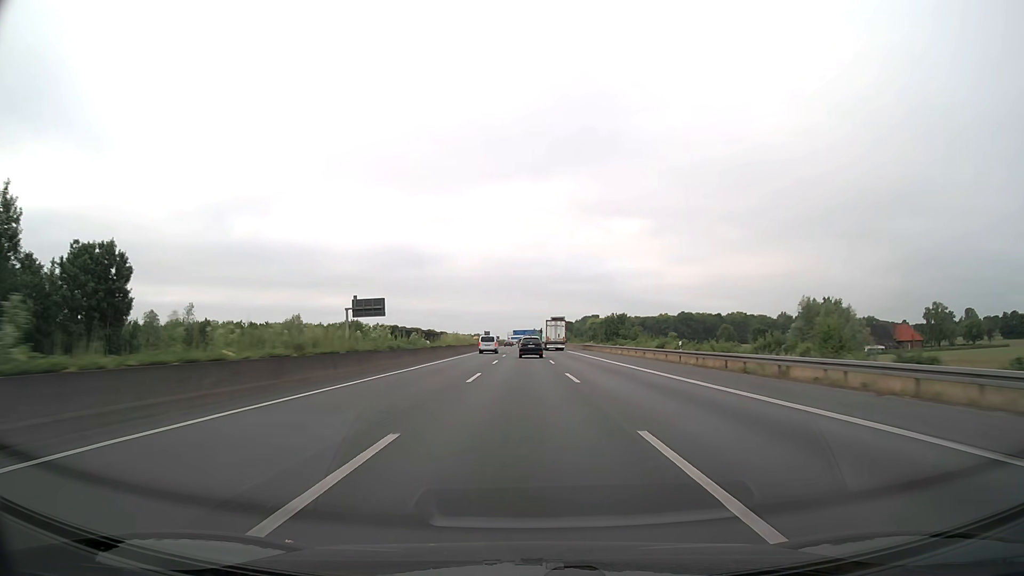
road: motorway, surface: asphalt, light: Day
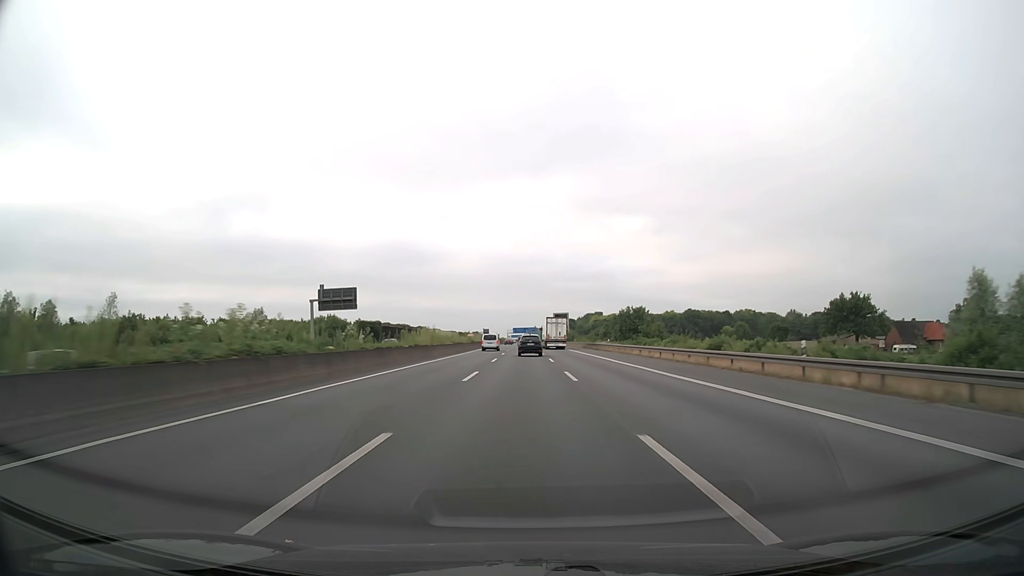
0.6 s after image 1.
(0.0, +18.5) m; 0°
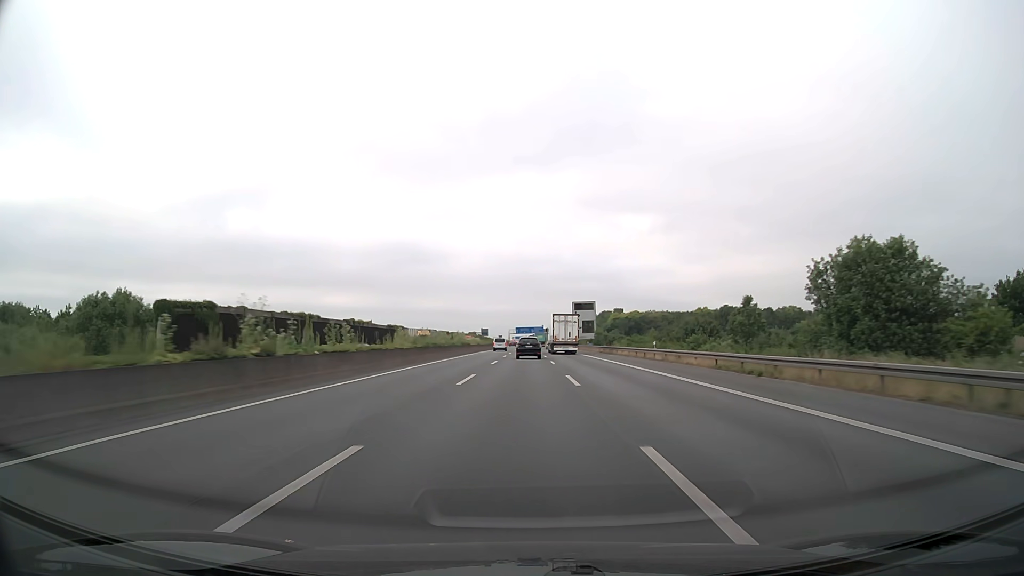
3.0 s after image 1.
(-0.2, +73.6) m; 0°
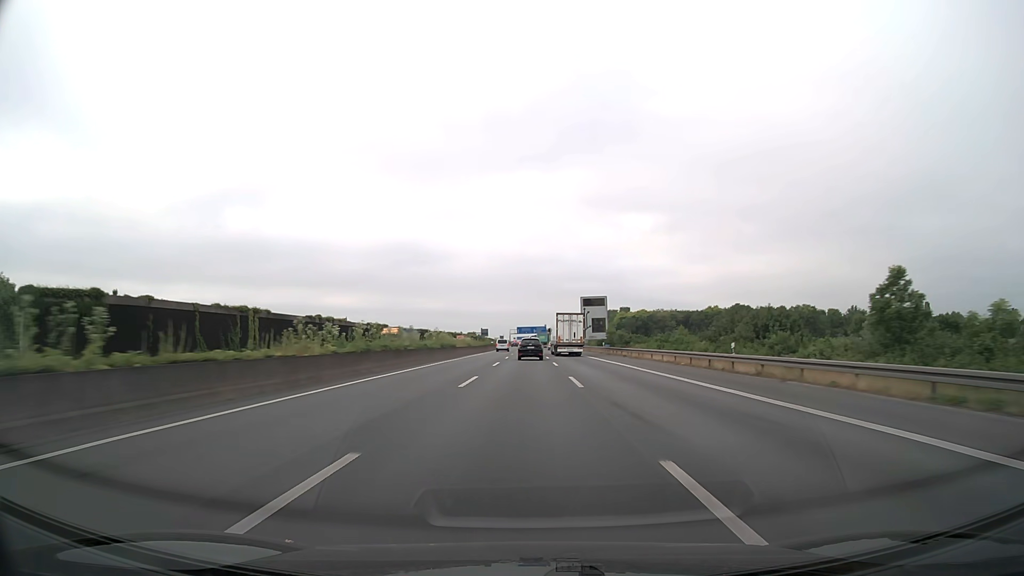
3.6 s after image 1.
(0.0, +18.4) m; 0°
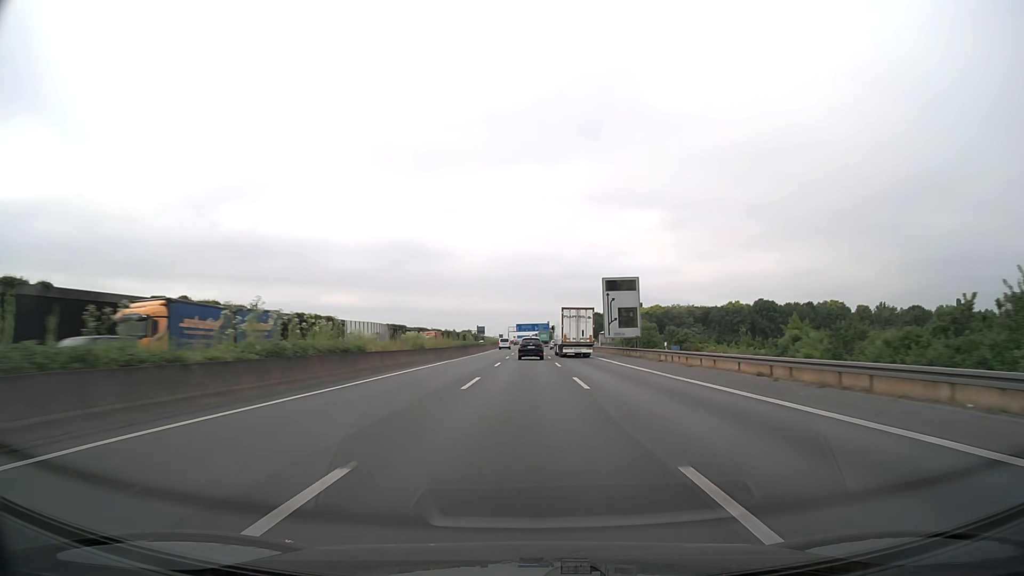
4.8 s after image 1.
(0.0, +36.9) m; 0°
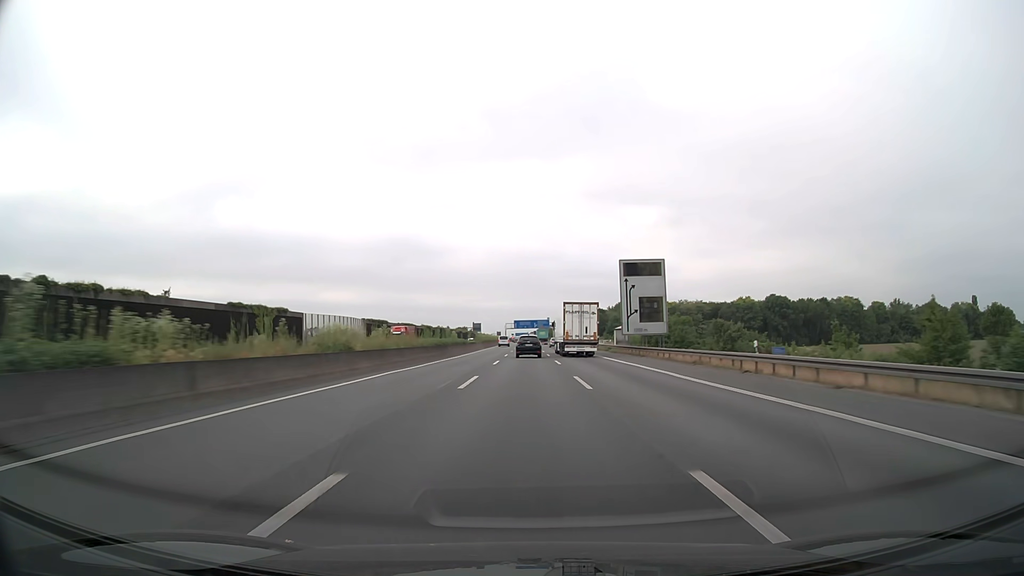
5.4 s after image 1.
(0.0, +18.5) m; 0°
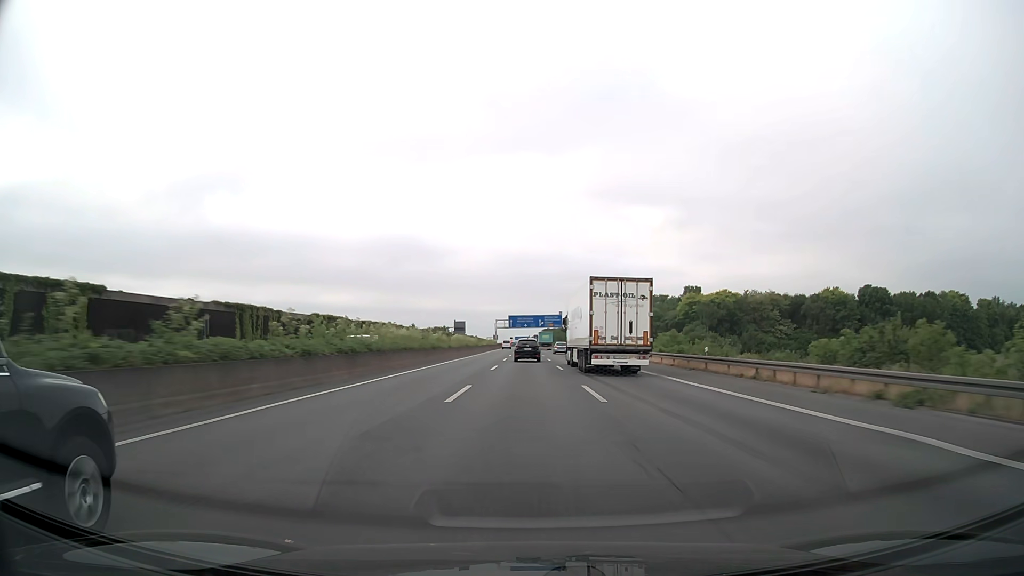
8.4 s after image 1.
(-0.1, +92.5) m; 0°
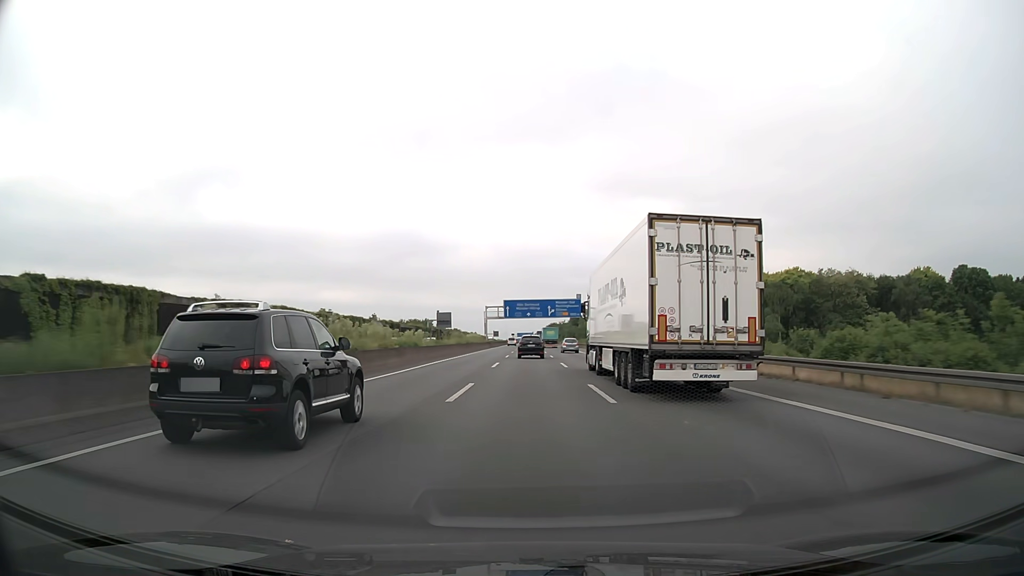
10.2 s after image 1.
(-0.1, +55.4) m; 0°
(0, +10) (0, +20) (0, +30) (0, +40) (0, +50) (0, +60) (0, +70) (0, +80) (0, +90) (0, +100) m
